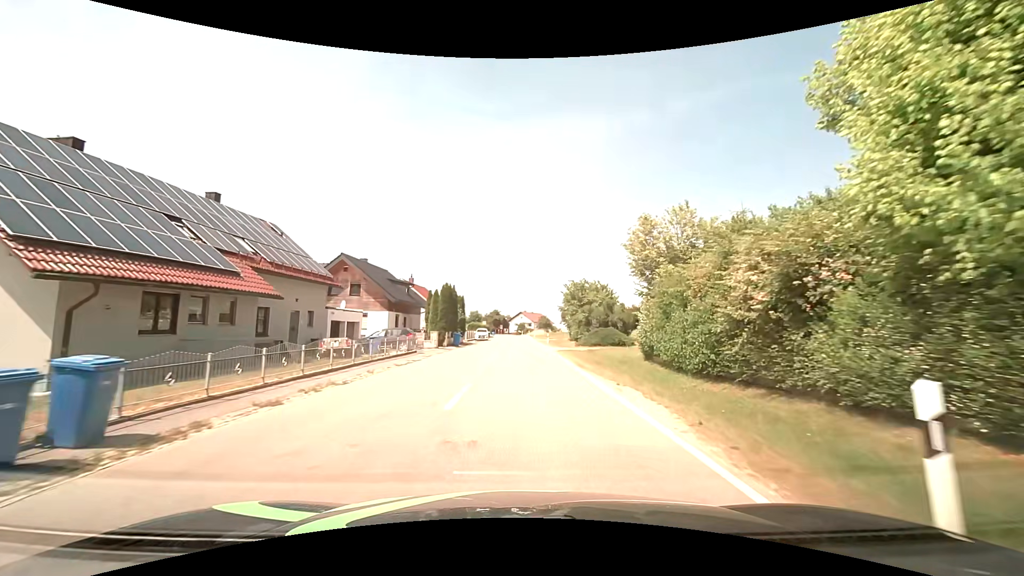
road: tertiary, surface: asphalt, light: Day
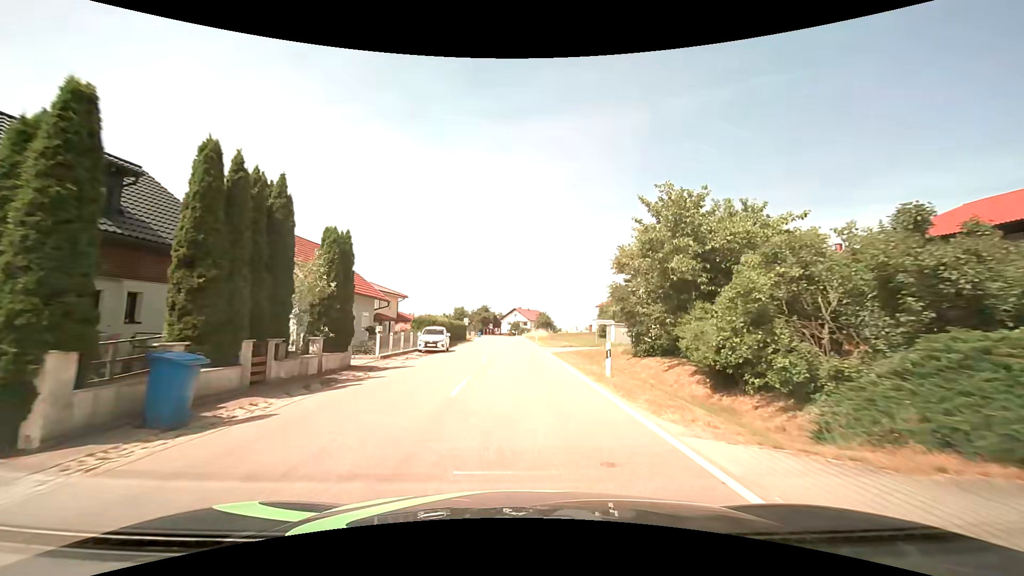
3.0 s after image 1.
(+0.1, +33.6) m; +1°
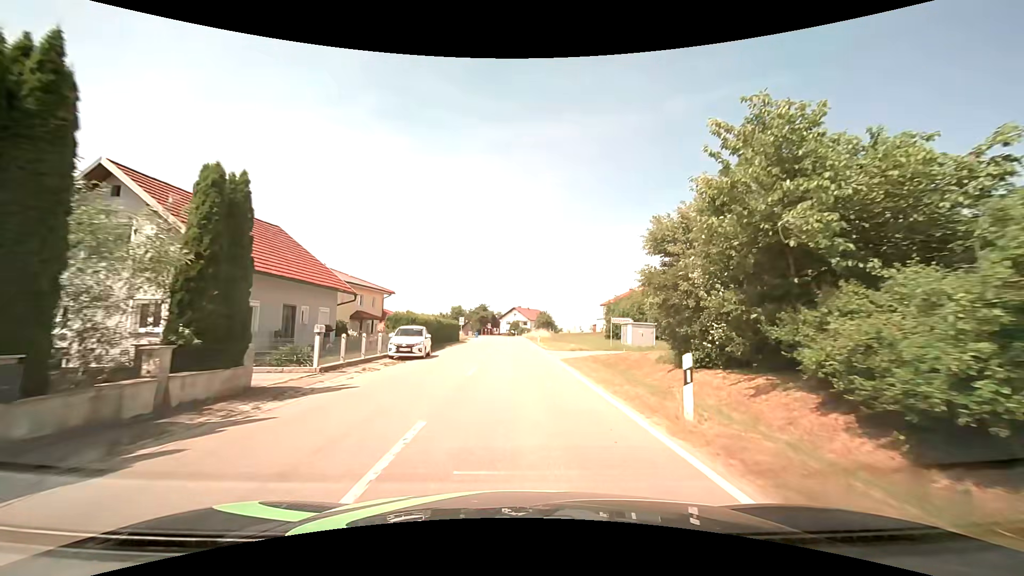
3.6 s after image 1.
(0.0, +6.7) m; 0°
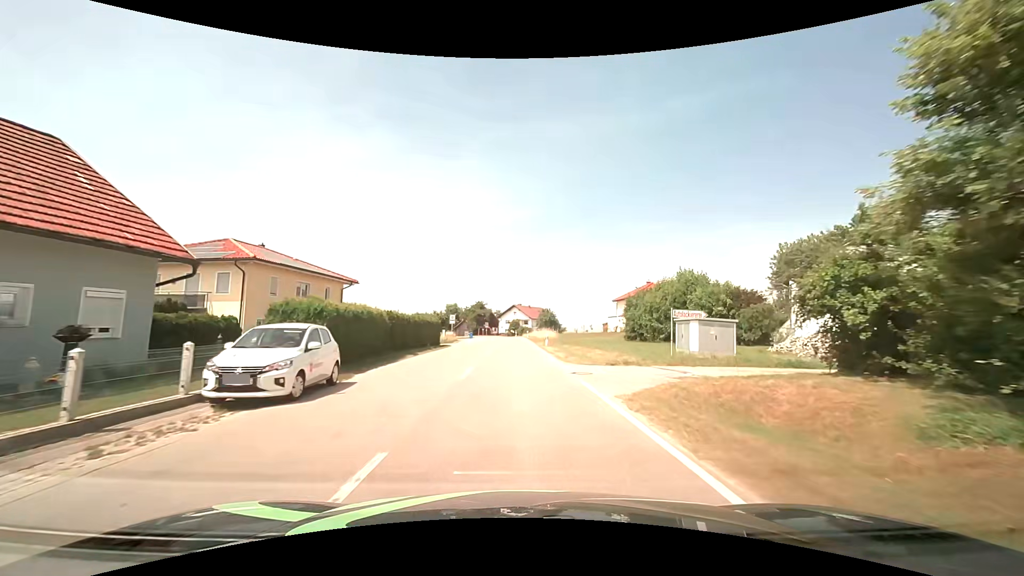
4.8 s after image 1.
(0.0, +13.3) m; 0°
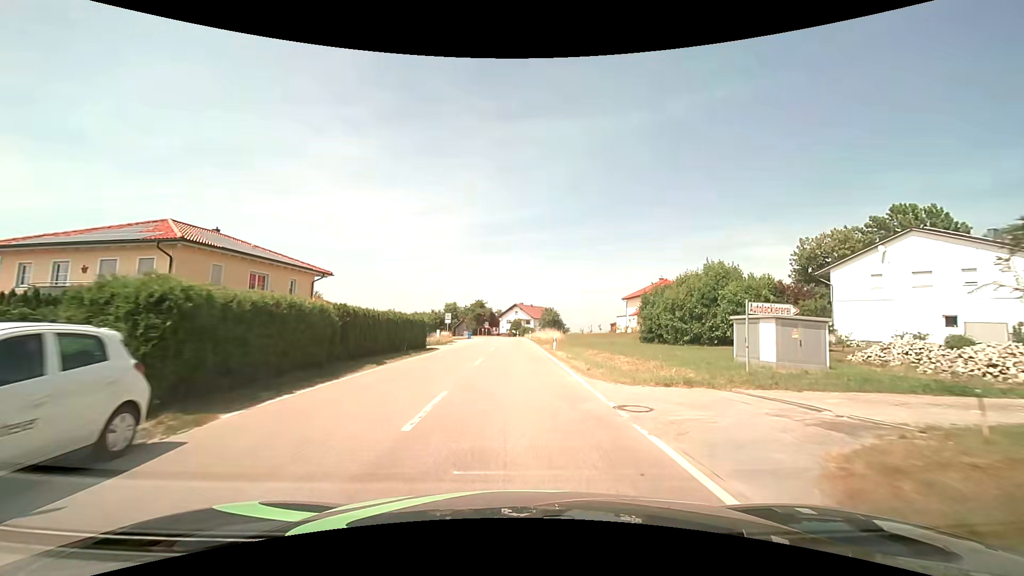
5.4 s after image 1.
(0.0, +6.7) m; 0°
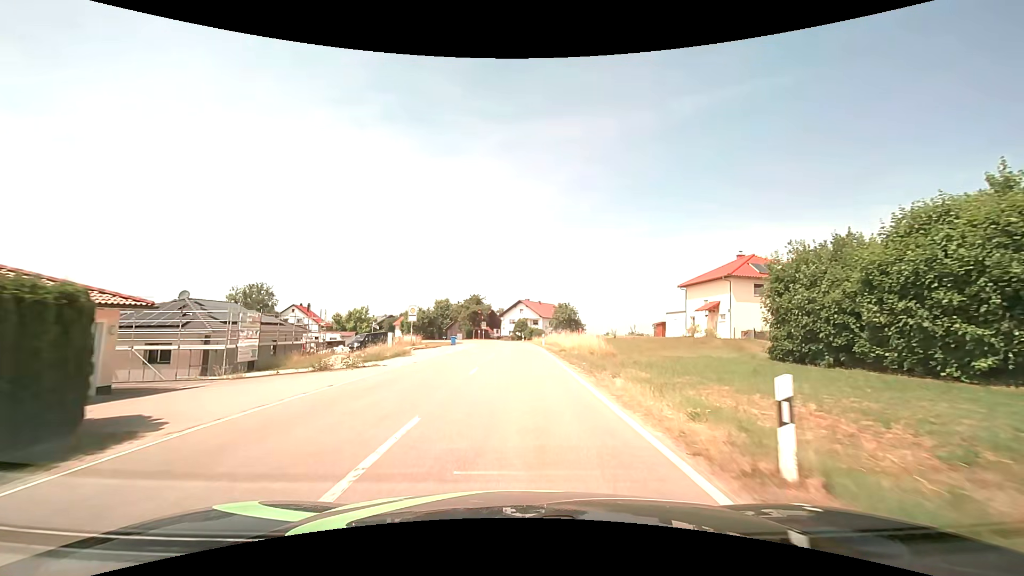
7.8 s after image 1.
(-0.1, +26.9) m; -1°
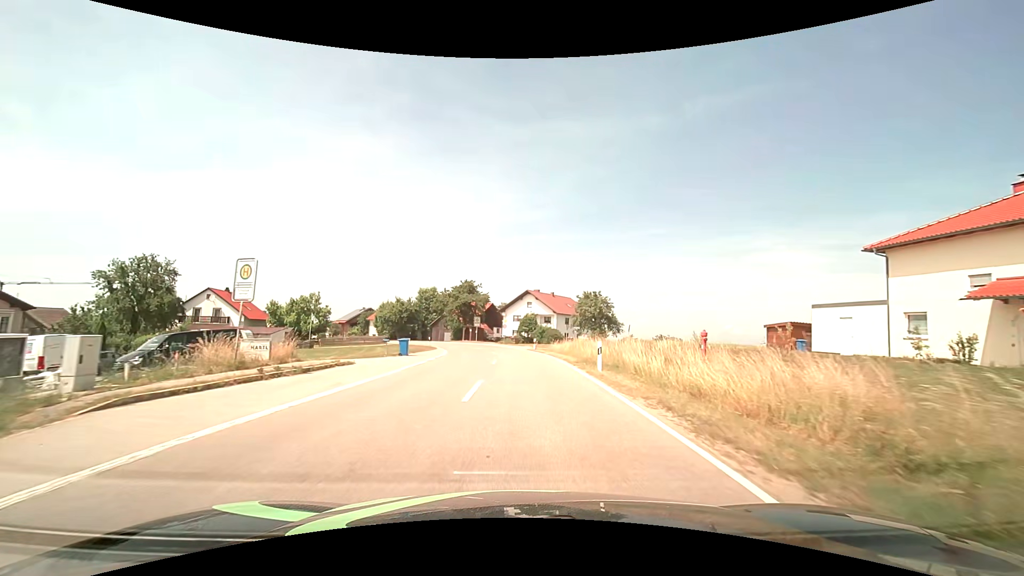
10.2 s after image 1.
(-0.3, +29.0) m; -1°
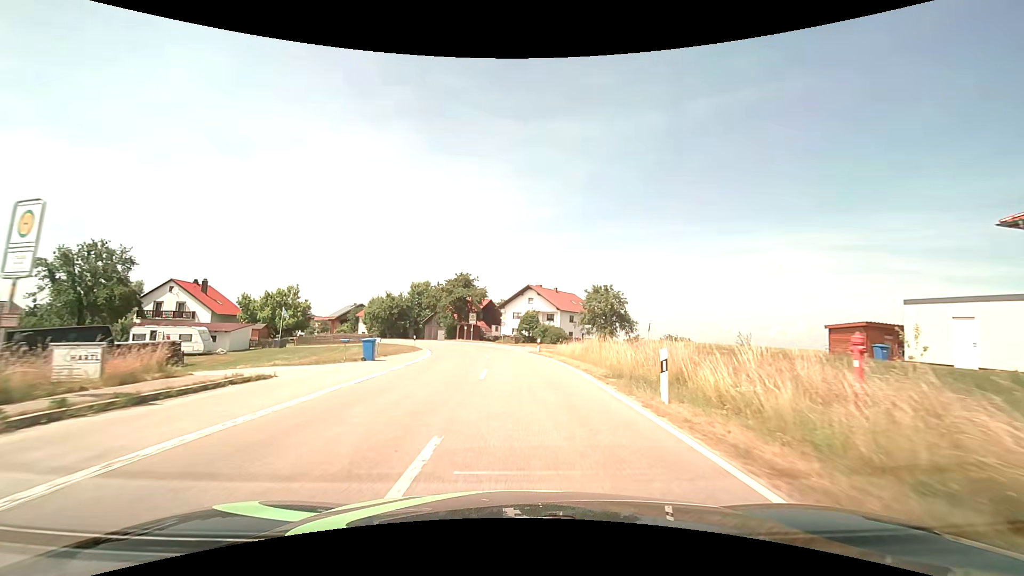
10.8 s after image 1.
(0.0, +7.6) m; 0°
(0, +10) (0, +20) (0, +30) (-2, +40) (-4, +50) (-8, +59) (-13, +67) (-19, +76) (-25, +84) (-31, +92) m
